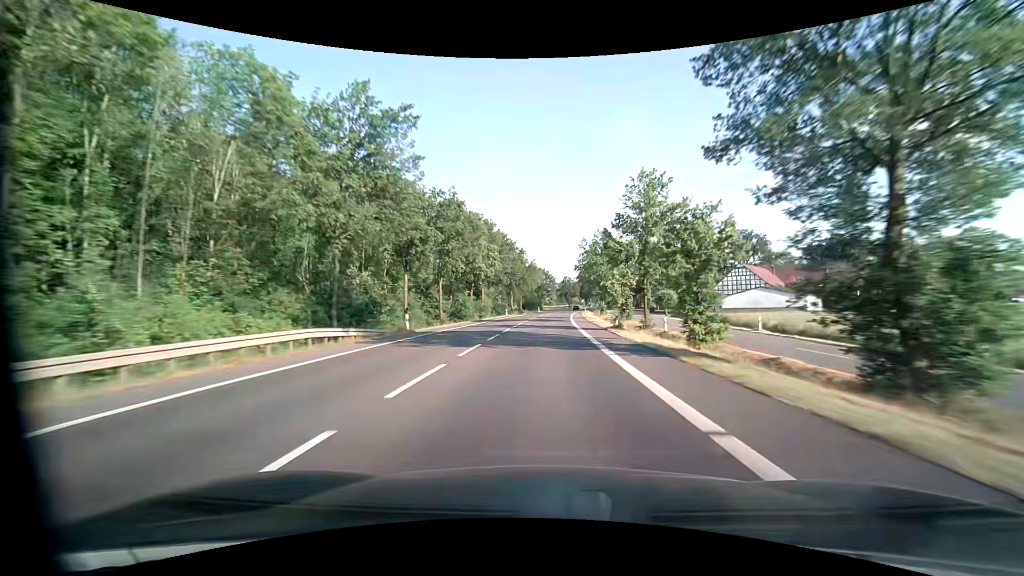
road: primary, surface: asphalt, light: Day
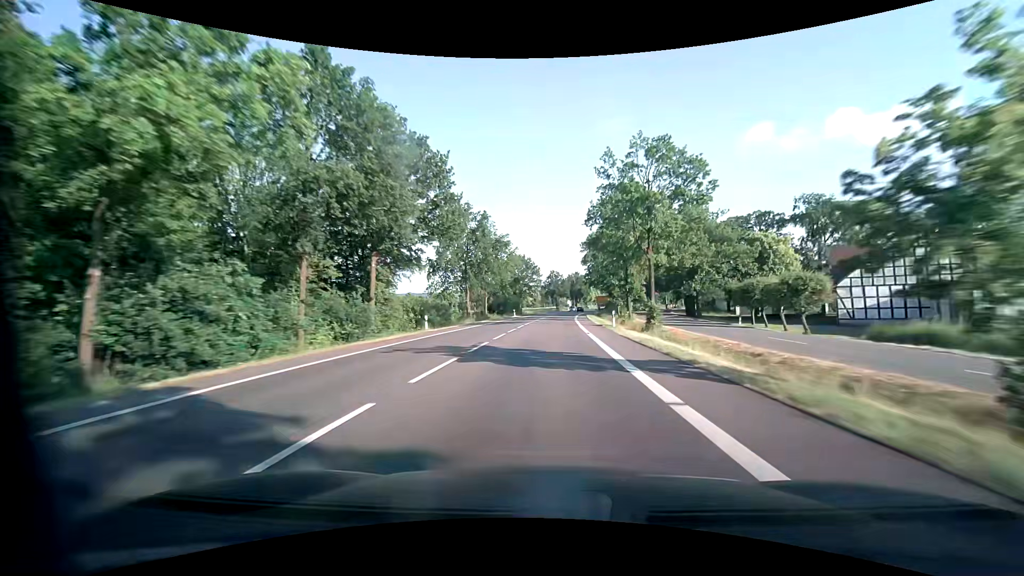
(+0.9, +46.4) m; +2°
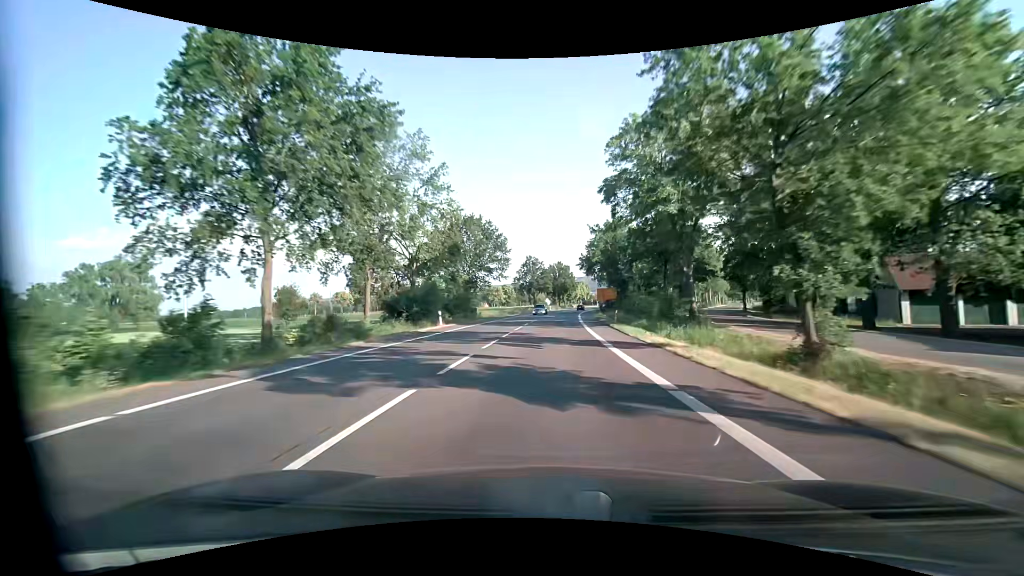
(+0.9, +46.8) m; +2°
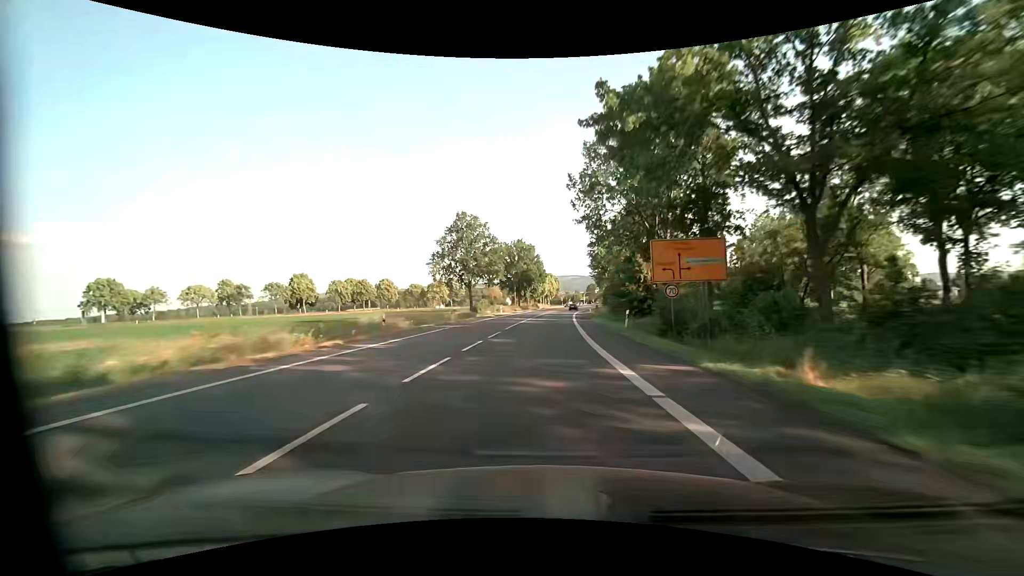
(+2.5, +60.5) m; +5°
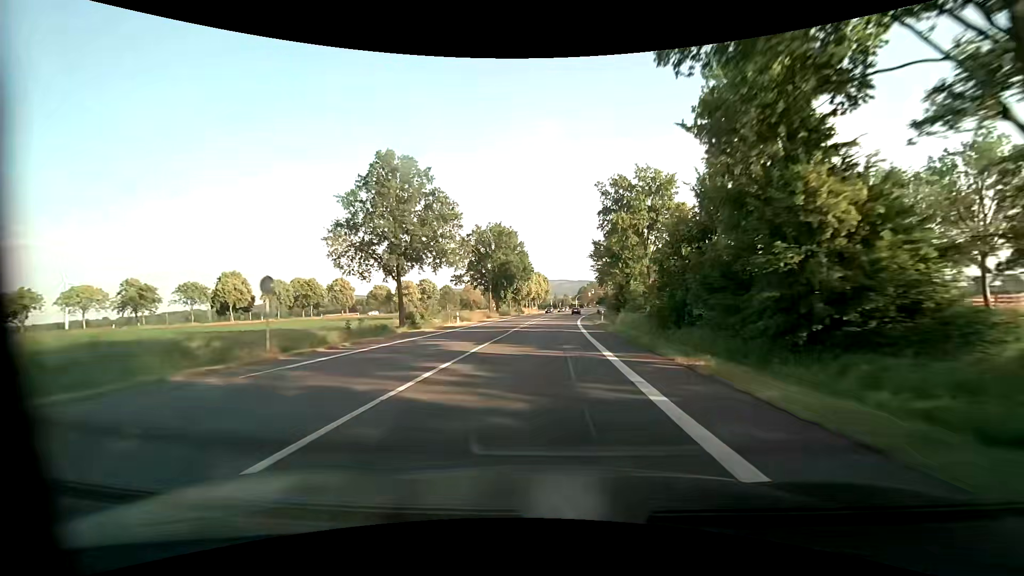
(+0.2, +28.6) m; +1°
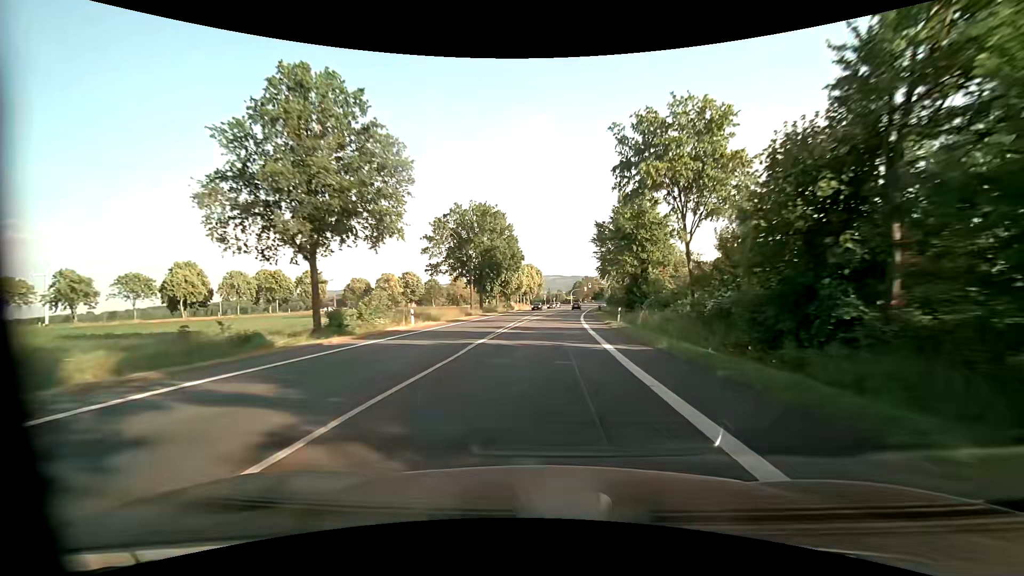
(+0.1, +13.7) m; 0°
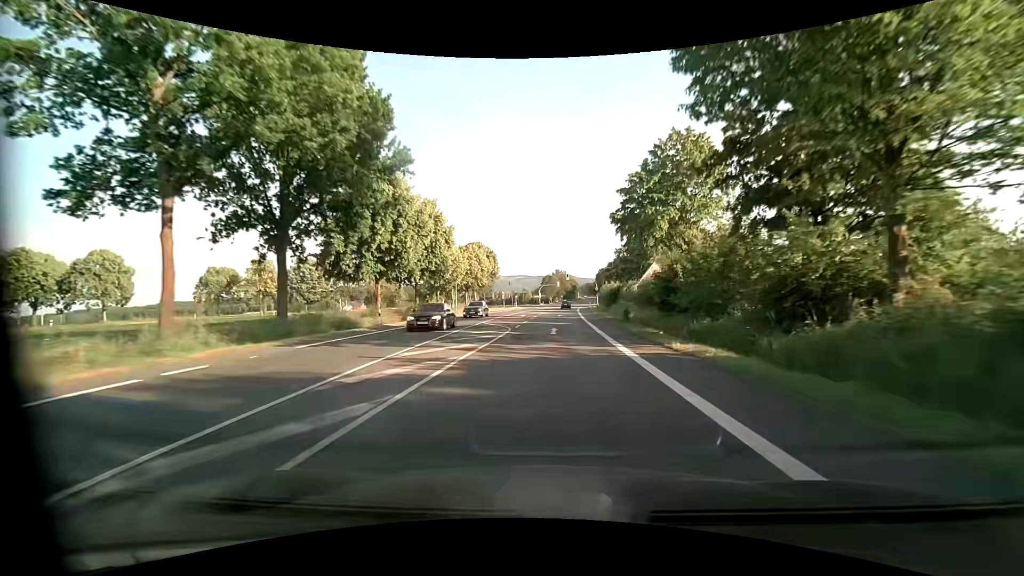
(+2.0, +50.9) m; +5°
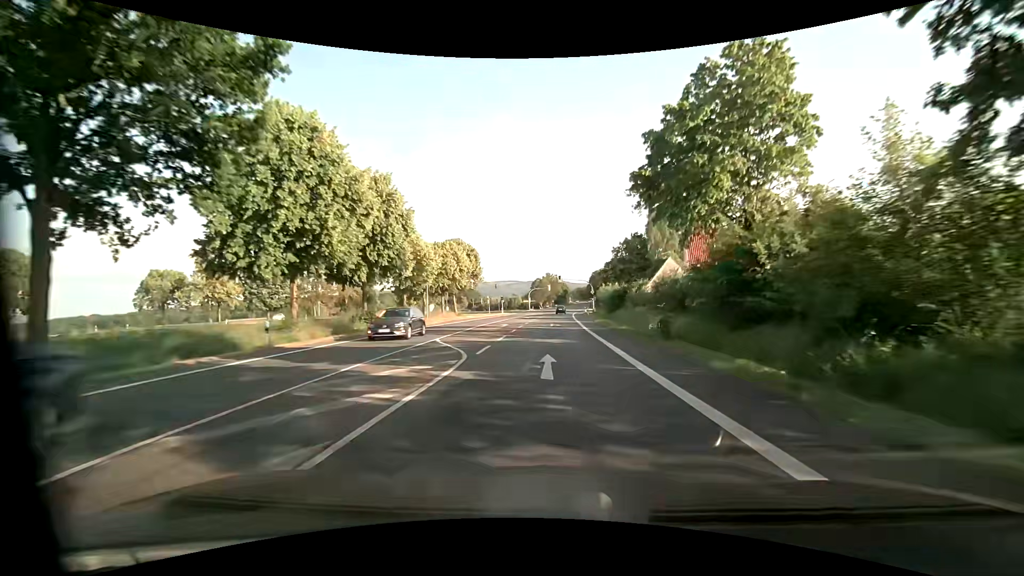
(0.0, +11.8) m; +1°
(0, +10) (0, +20) (+1, +30) (+1, +40) (+1, +50) (+2, +60) (+2, +70) (+3, +80) (+3, +90) (+4, +100) m
